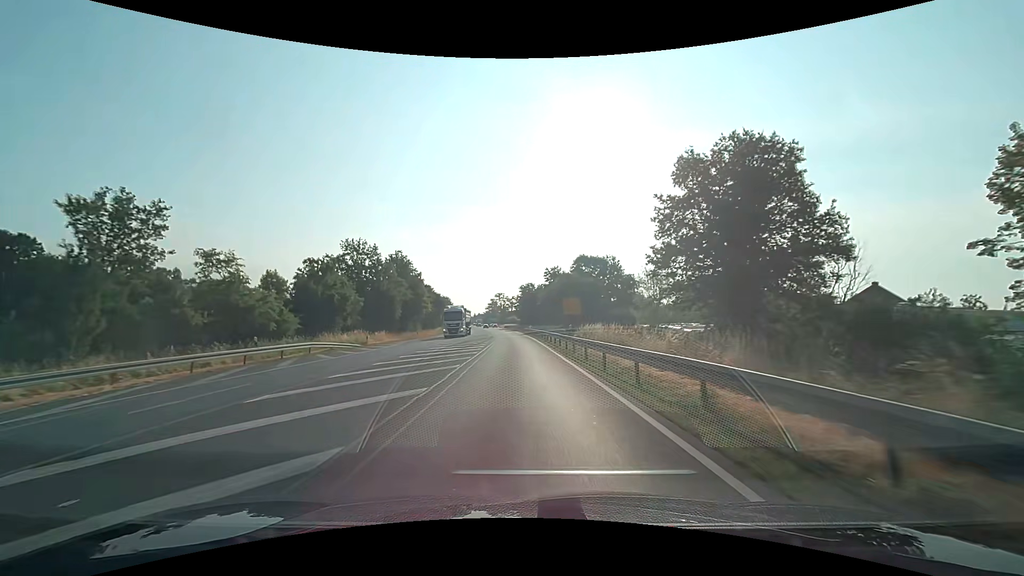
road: primary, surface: asphalt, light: Day
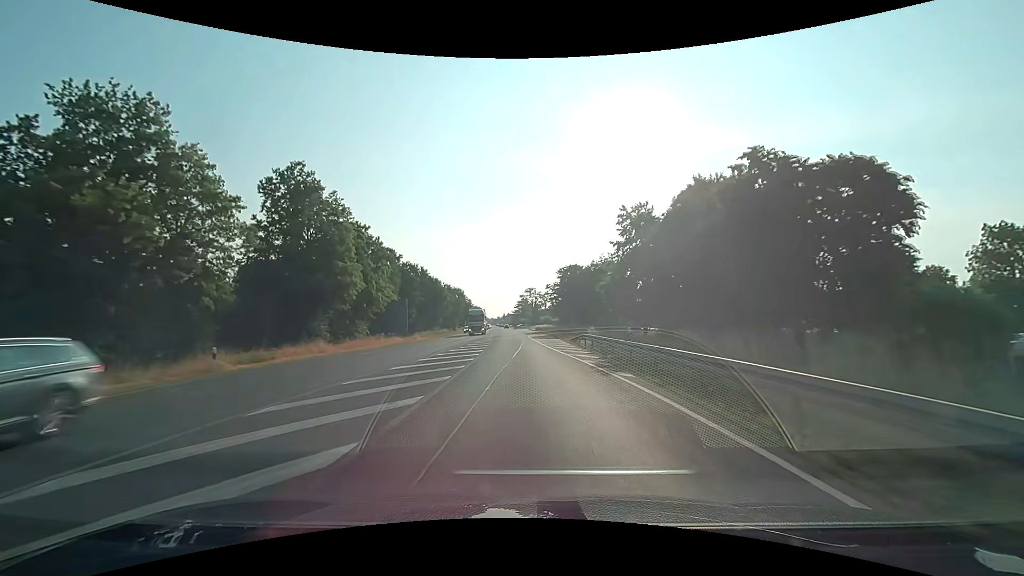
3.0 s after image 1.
(-1.5, +53.6) m; -4°
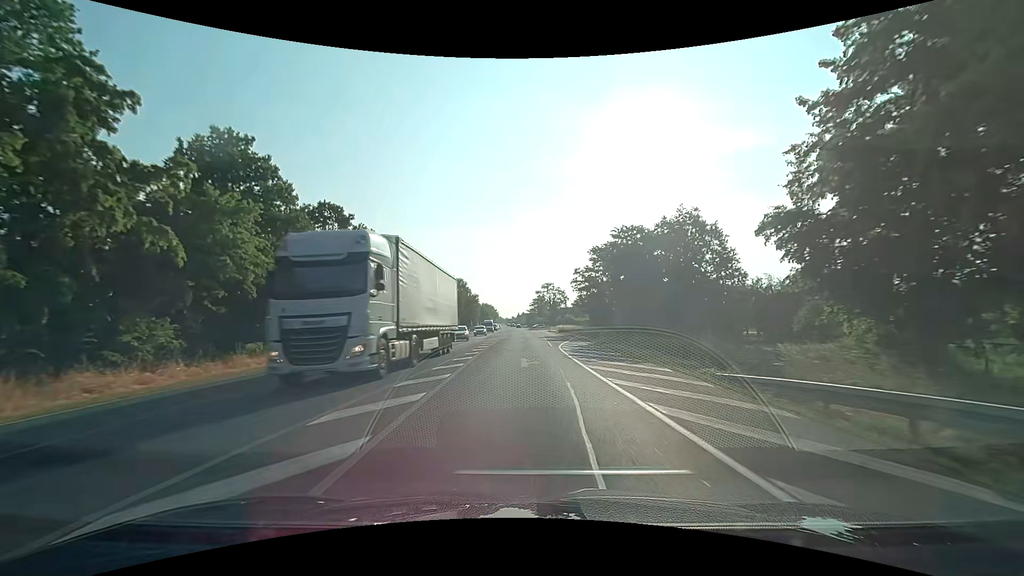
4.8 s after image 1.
(-0.6, +32.2) m; -2°
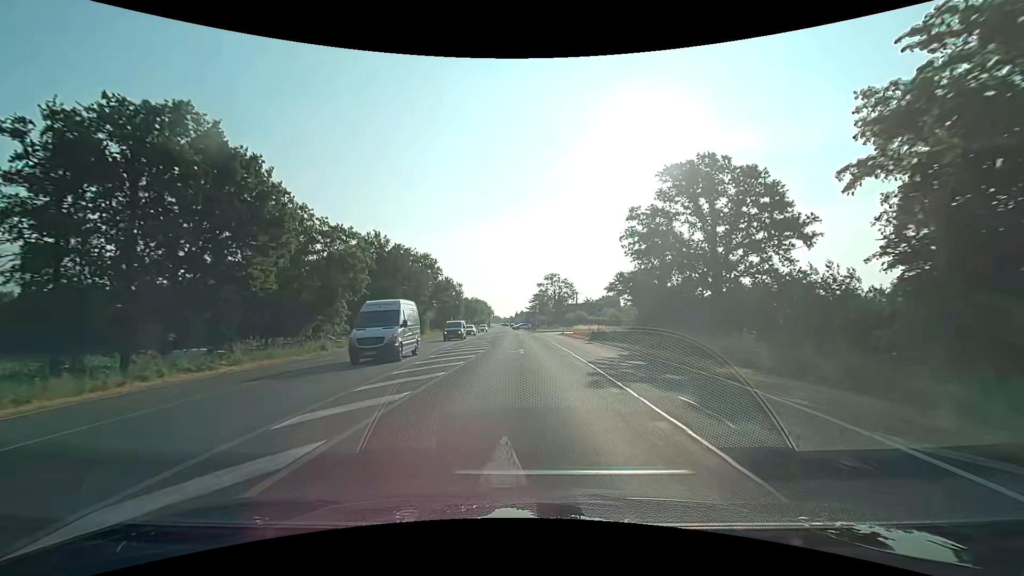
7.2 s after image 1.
(0.0, +42.9) m; 0°
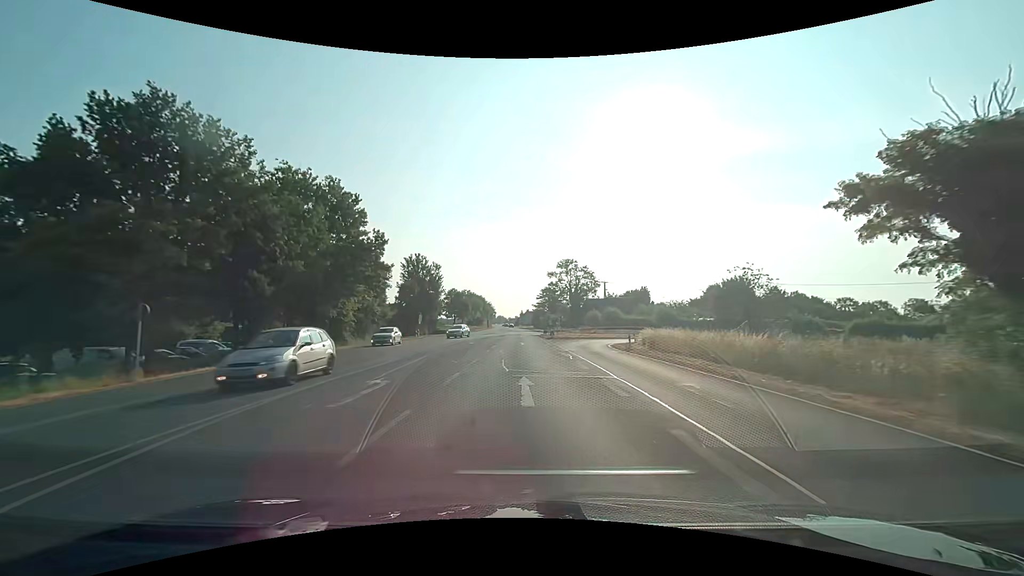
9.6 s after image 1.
(-0.2, +42.9) m; -1°
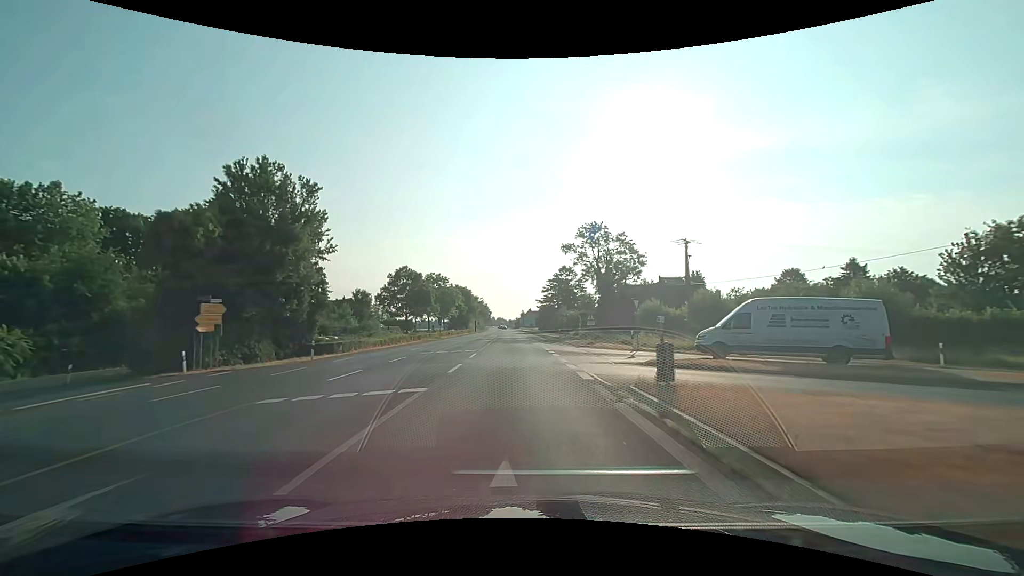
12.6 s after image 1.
(+0.3, +53.6) m; 0°
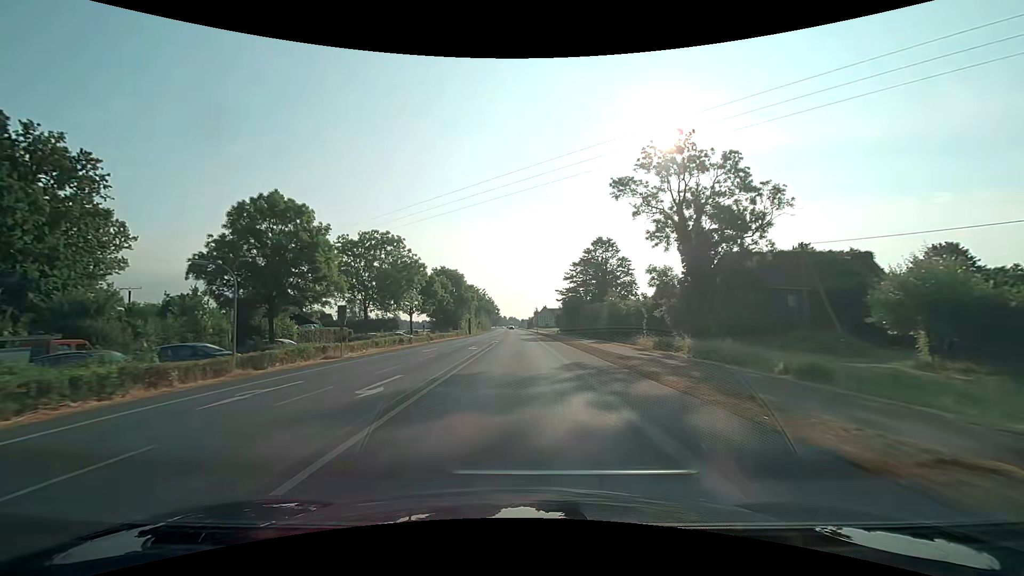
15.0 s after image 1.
(-0.7, +42.9) m; -2°
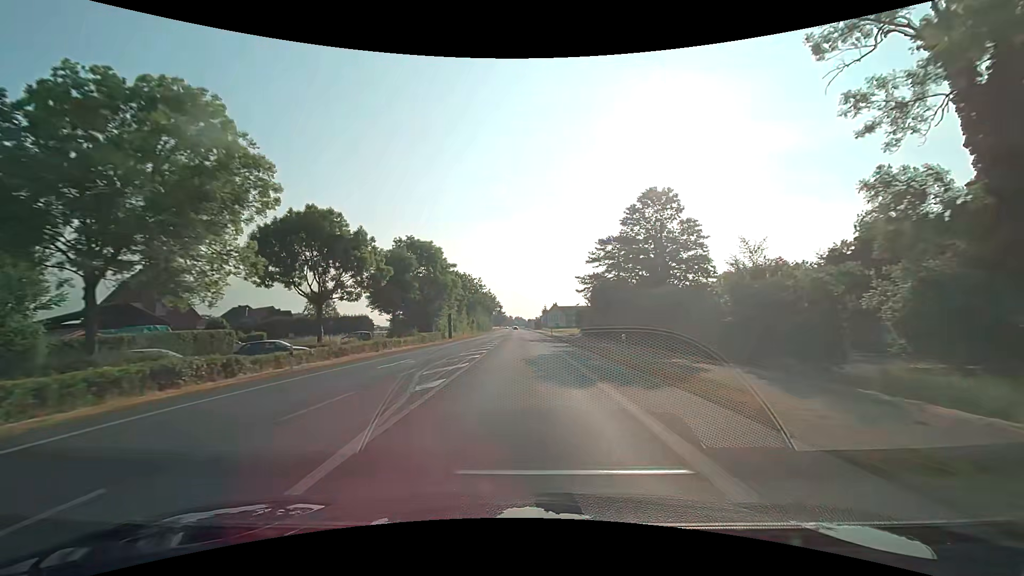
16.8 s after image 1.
(-0.1, +32.2) m; -1°
(0, +10) (0, +20) (0, +30) (0, +40) (0, +50) (0, +60) (-1, +70) (-1, +80) (-1, +90) (-1, +100) m
